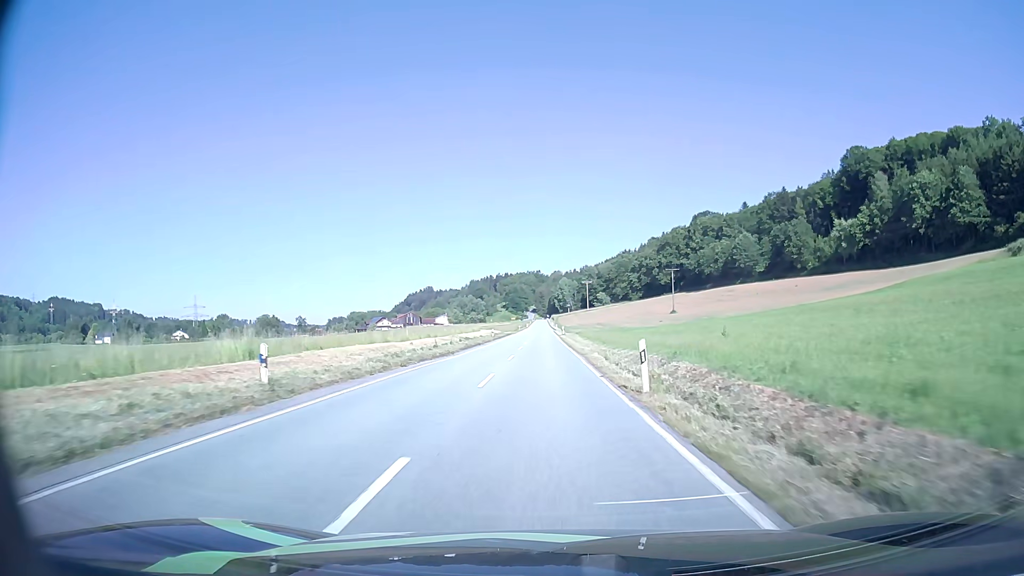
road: secondary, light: Day
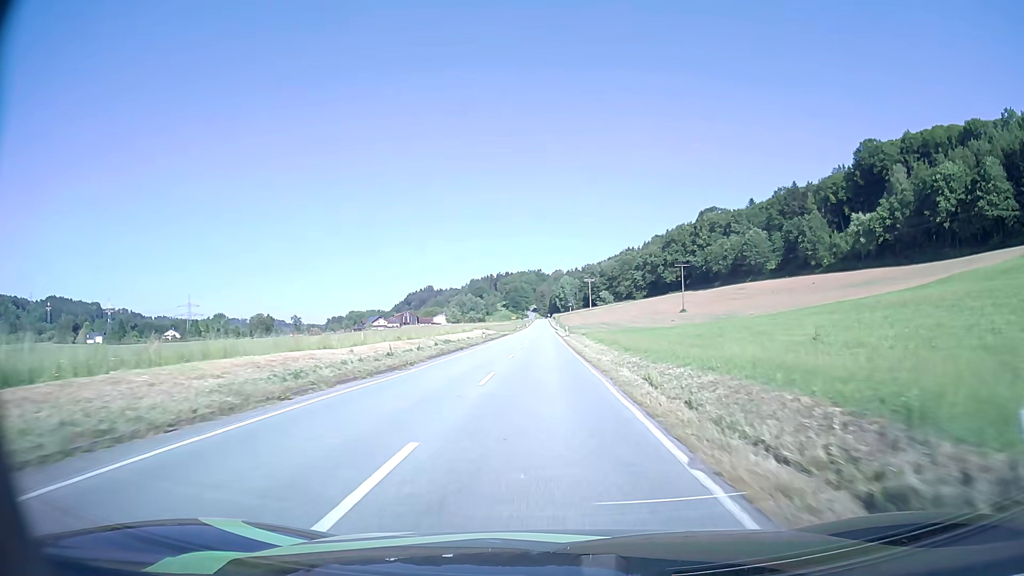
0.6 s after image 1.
(0.0, +11.3) m; 0°
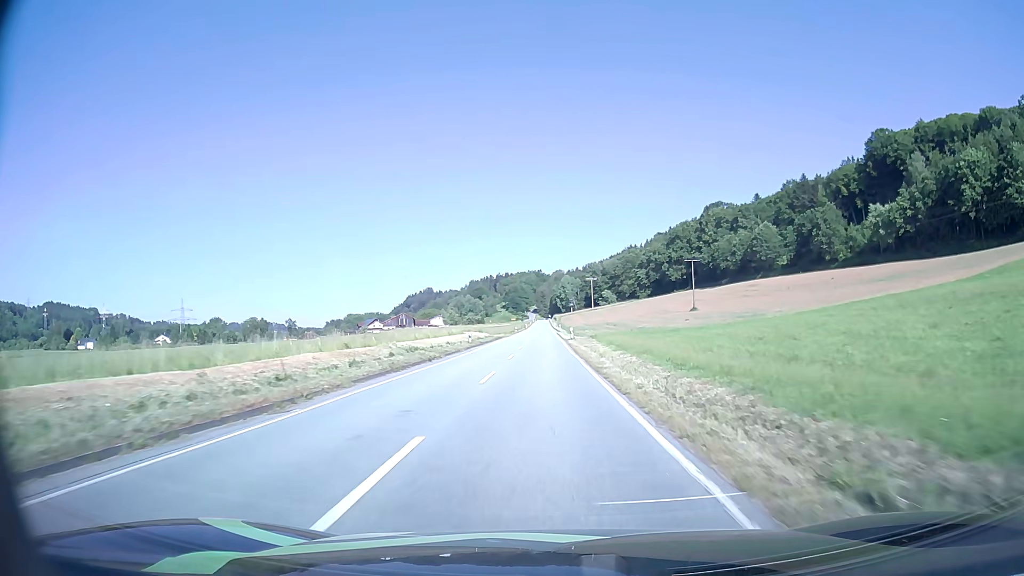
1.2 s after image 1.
(0.0, +11.3) m; 0°
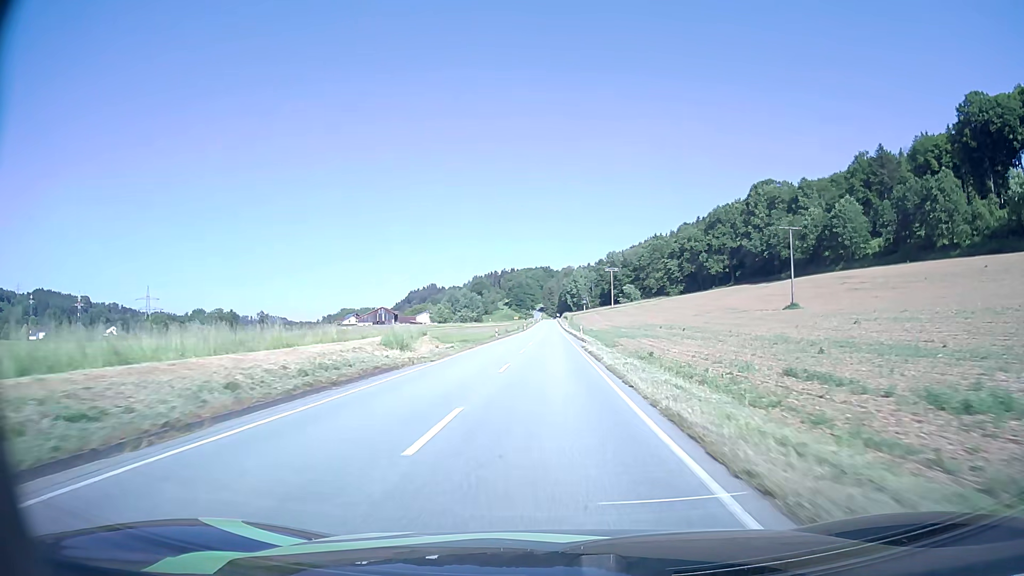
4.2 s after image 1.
(-0.4, +57.5) m; -1°
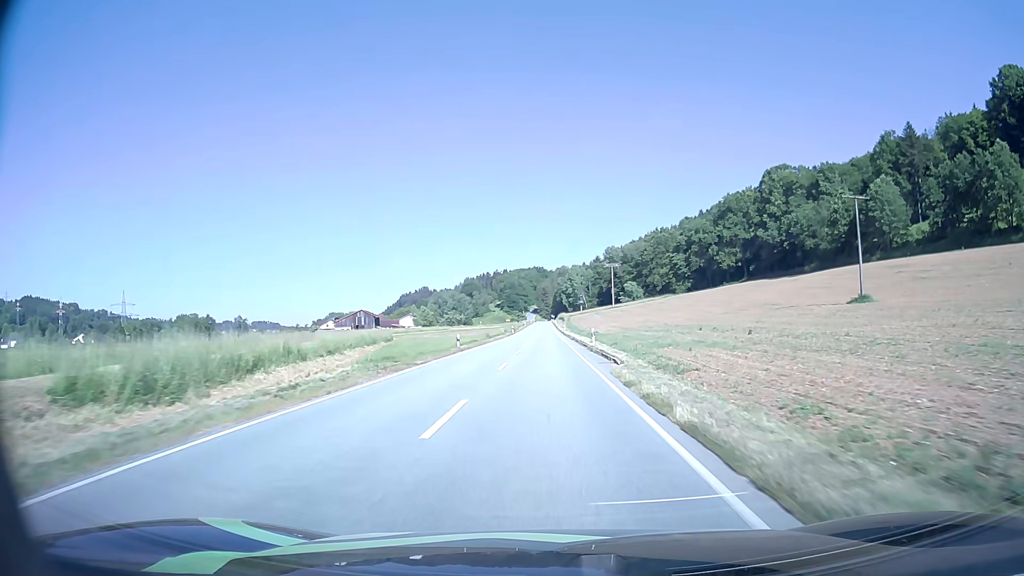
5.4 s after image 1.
(0.0, +23.2) m; 0°
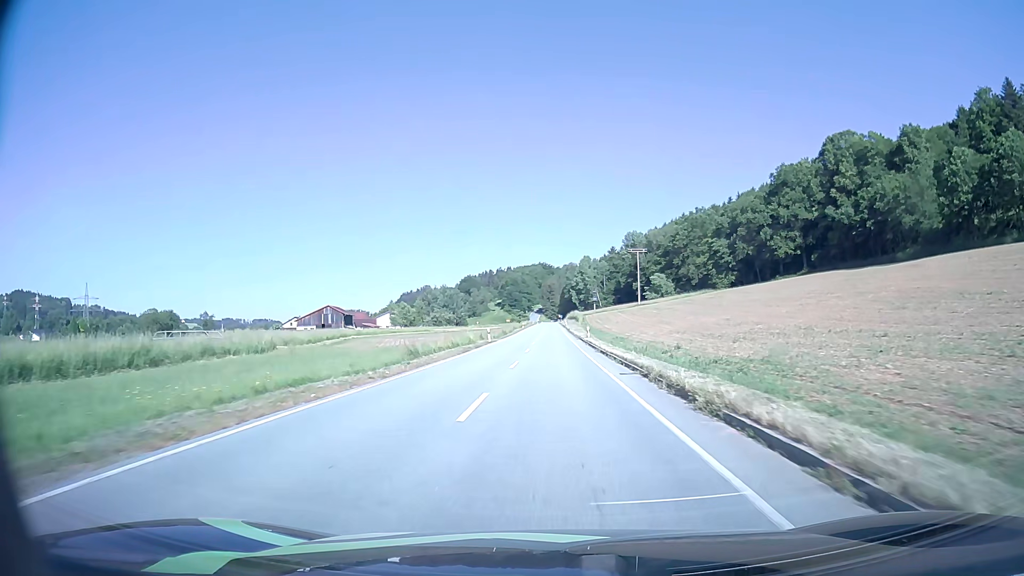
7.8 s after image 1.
(-0.3, +46.7) m; -1°
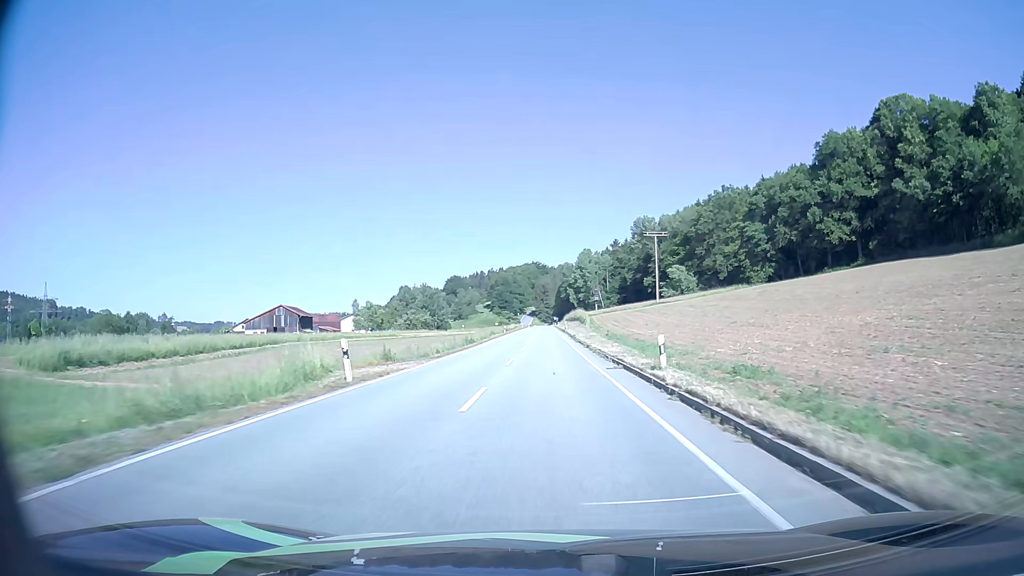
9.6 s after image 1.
(+0.2, +35.1) m; +1°
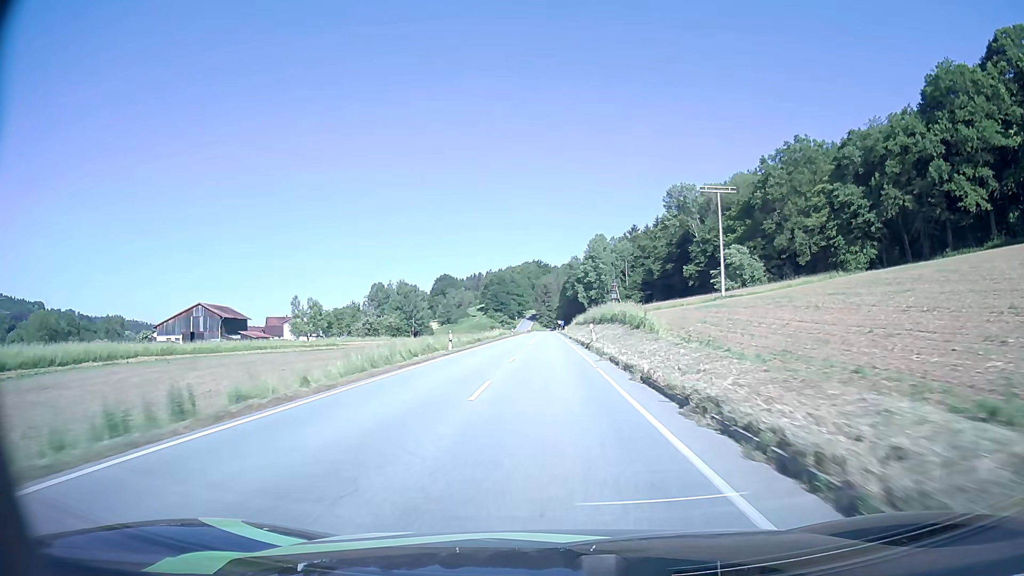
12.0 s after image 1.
(-0.1, +46.7) m; 0°
(0, +10) (0, +20) (0, +30) (0, +40) (0, +50) (0, +60) (0, +70) (0, +80) (0, +90) (0, +100) m
